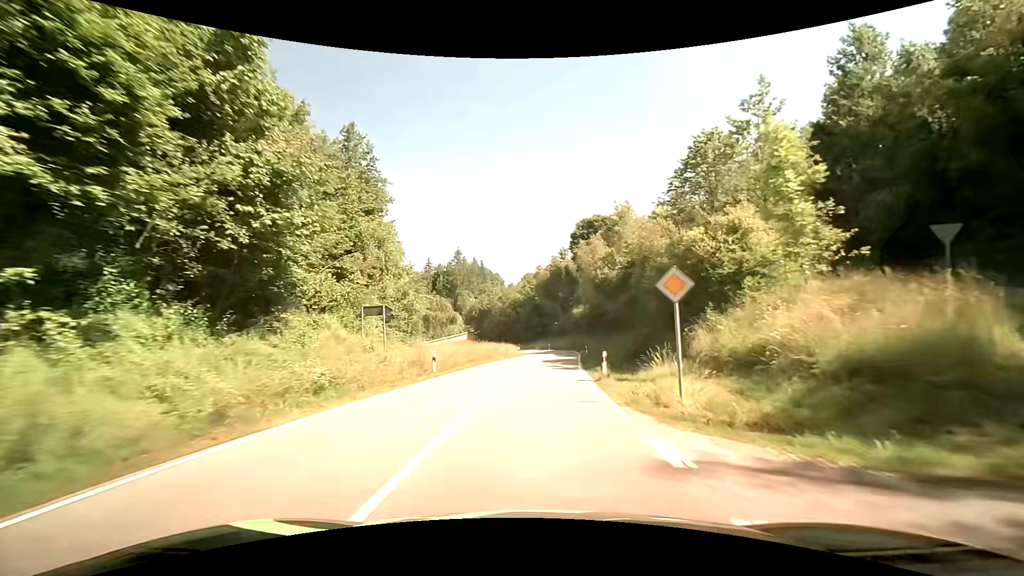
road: secondary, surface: asphalt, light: Day
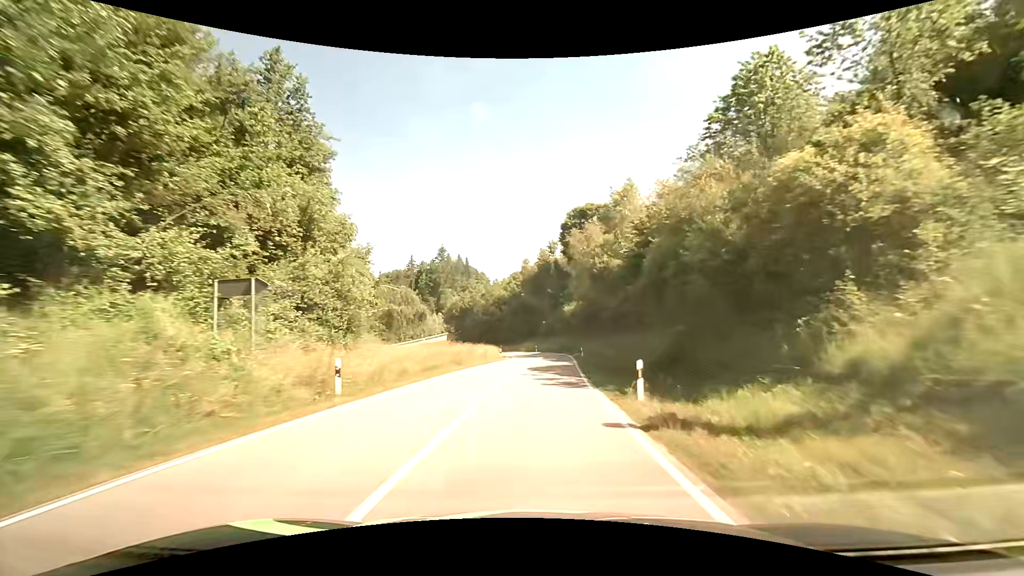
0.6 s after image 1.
(+0.2, +9.7) m; +1°
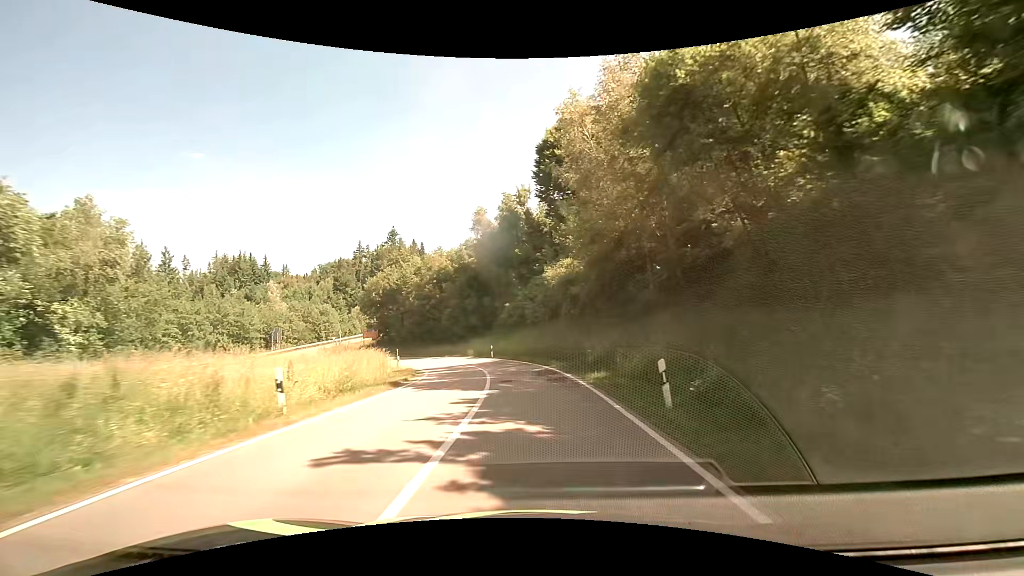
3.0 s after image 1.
(+1.7, +36.0) m; +4°
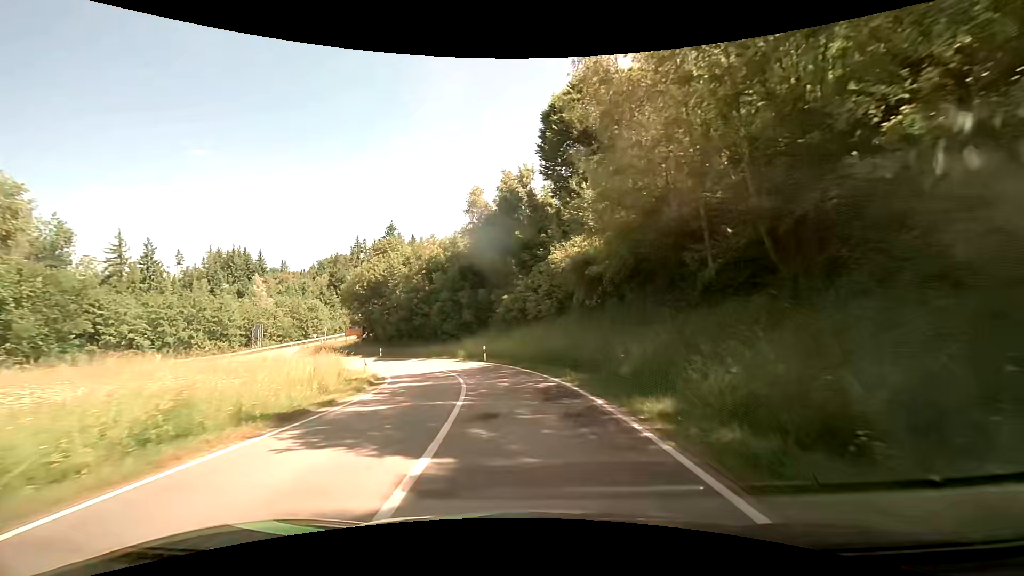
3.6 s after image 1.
(0.0, +8.0) m; 0°
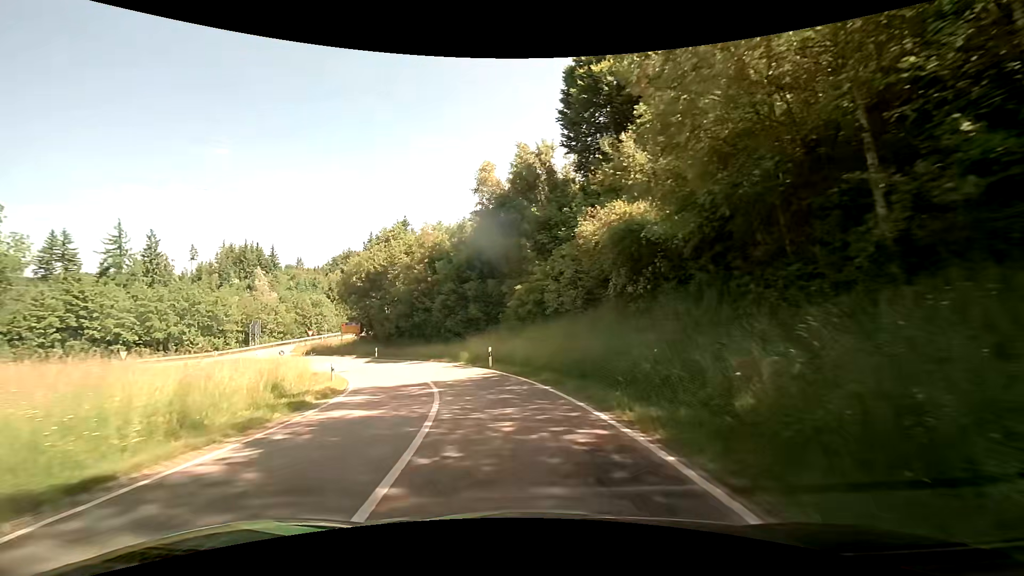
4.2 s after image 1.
(-0.1, +7.5) m; -1°
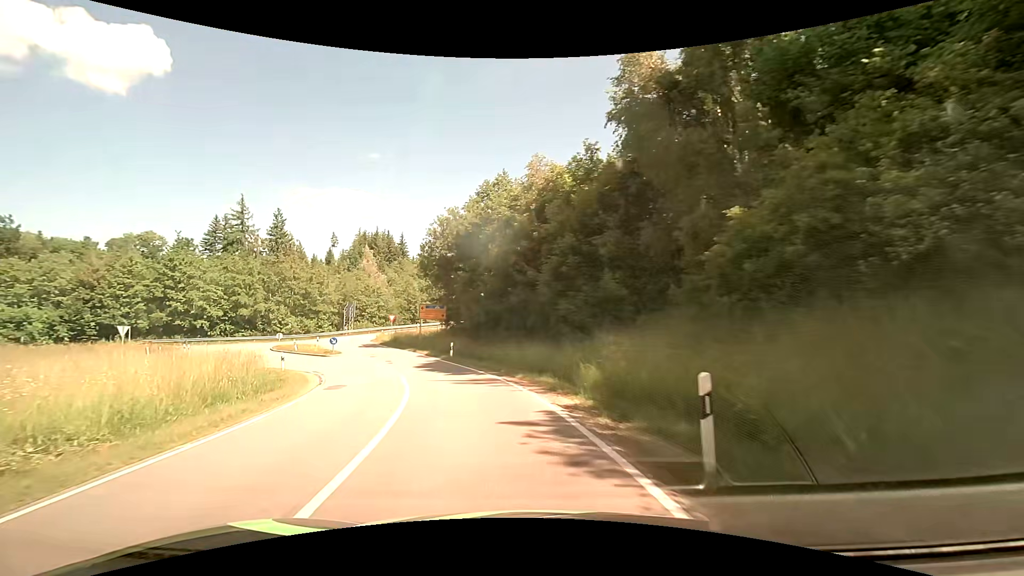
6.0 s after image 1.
(-2.0, +19.3) m; -14°
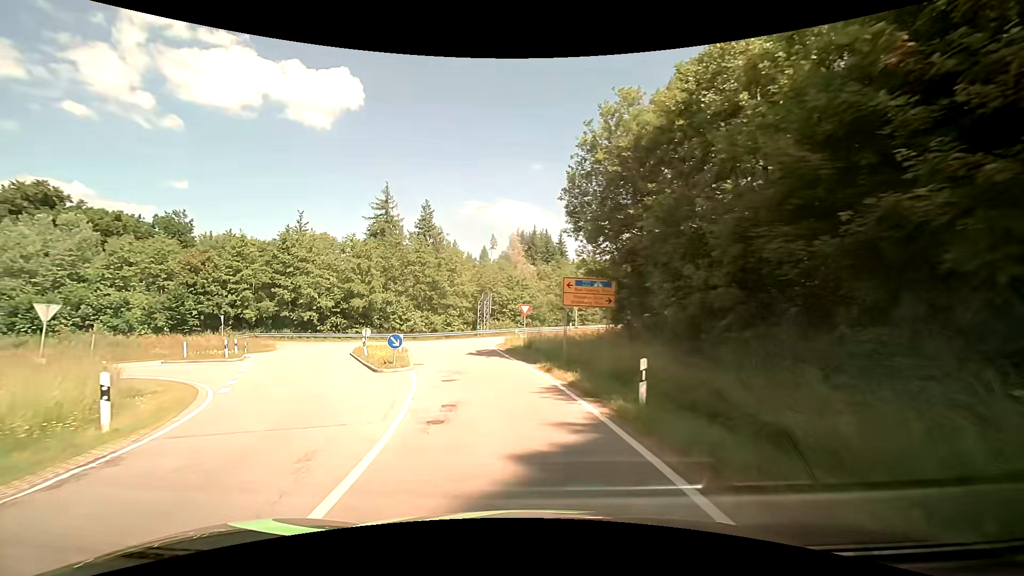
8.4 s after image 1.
(-3.3, +20.6) m; -18°
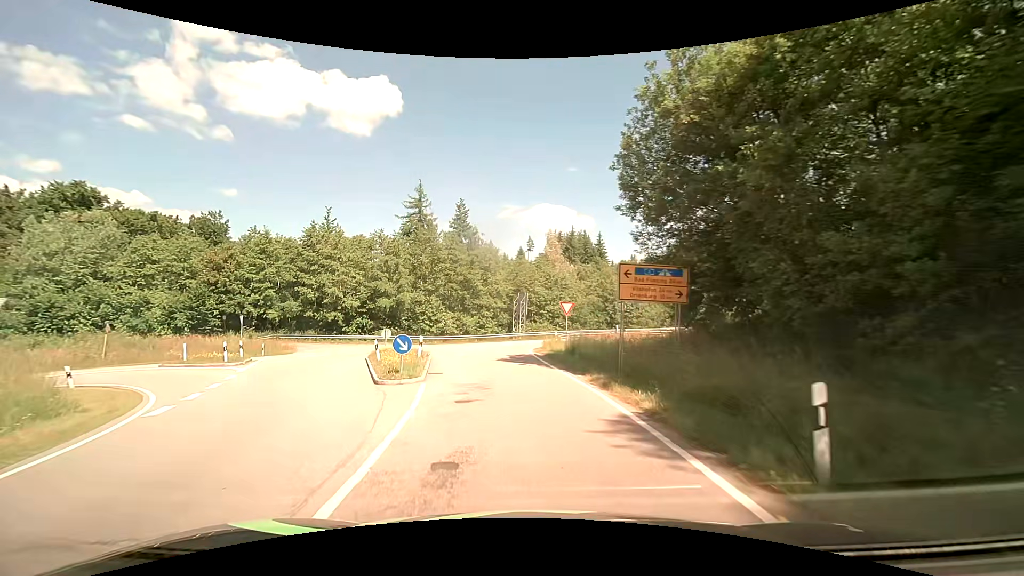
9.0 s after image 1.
(-0.2, +4.6) m; -5°
(0, +10) (-1, +20) (-2, +30) (0, +40) (+6, +47) (+14, +53) (+23, +59) (+31, +65) (+38, +71) (+46, +77) m
